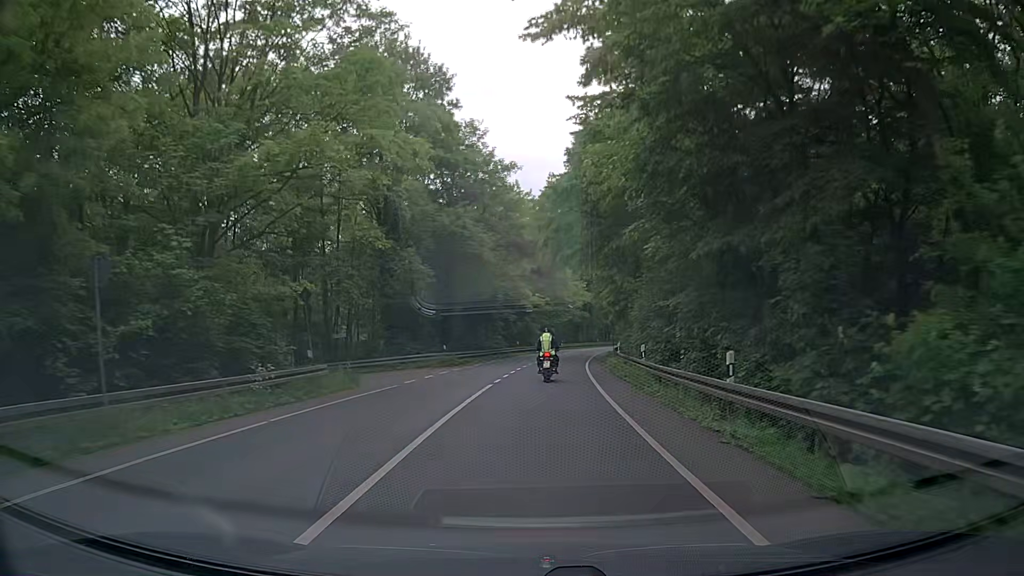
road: secondary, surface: asphalt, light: Day
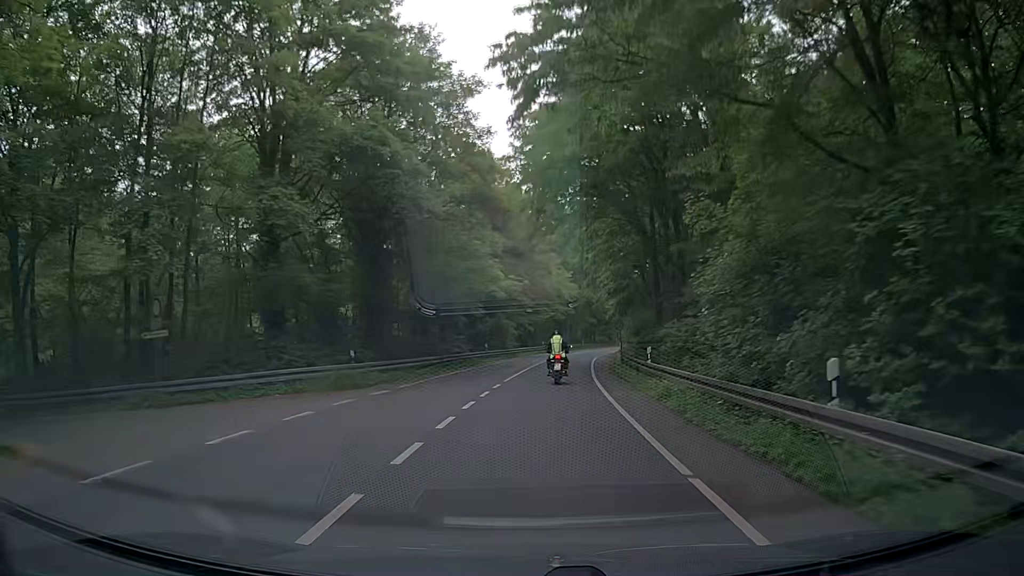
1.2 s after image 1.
(+0.2, +16.4) m; +2°
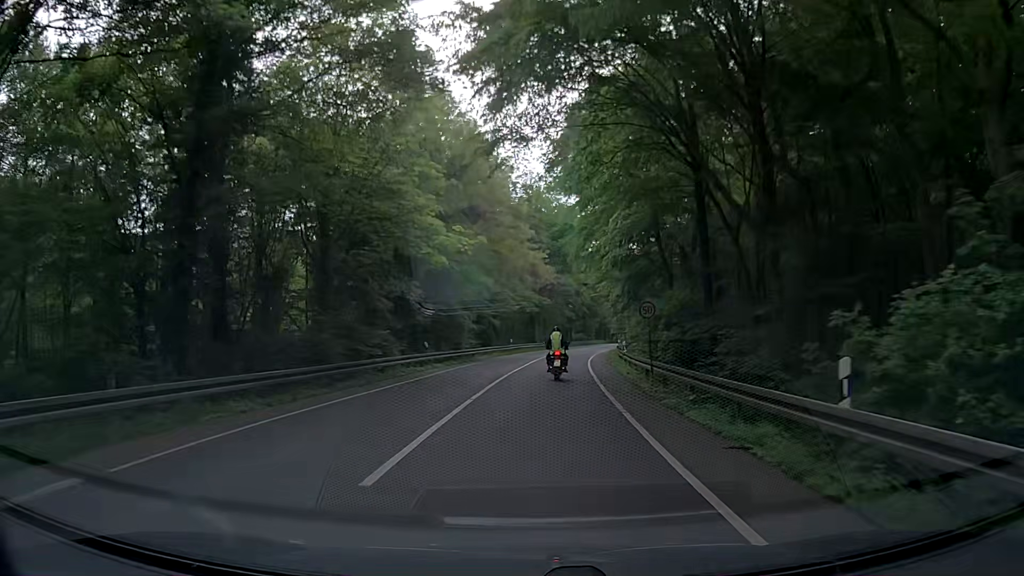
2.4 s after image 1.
(+0.2, +16.5) m; +3°
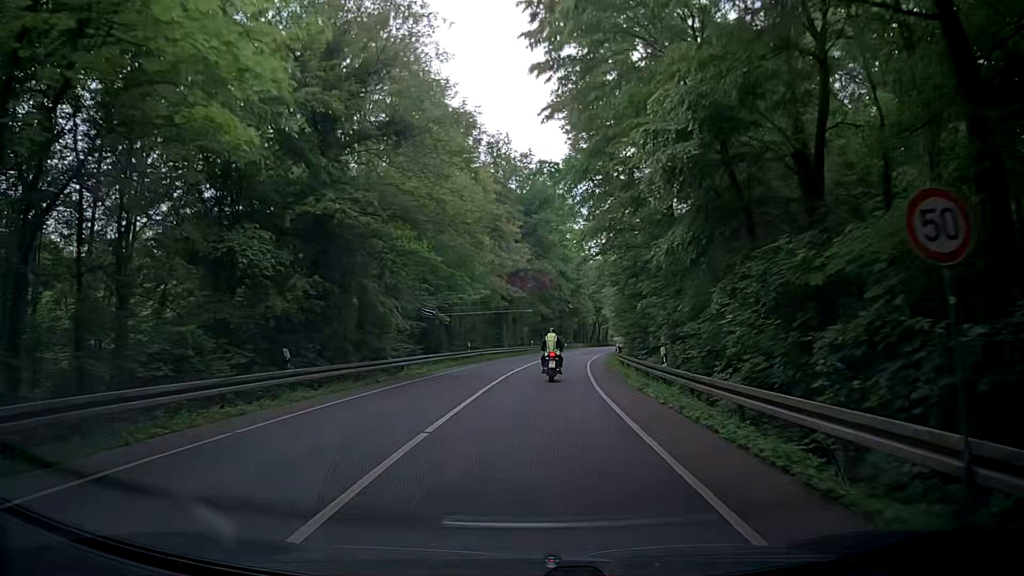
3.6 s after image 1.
(+0.2, +16.5) m; +1°
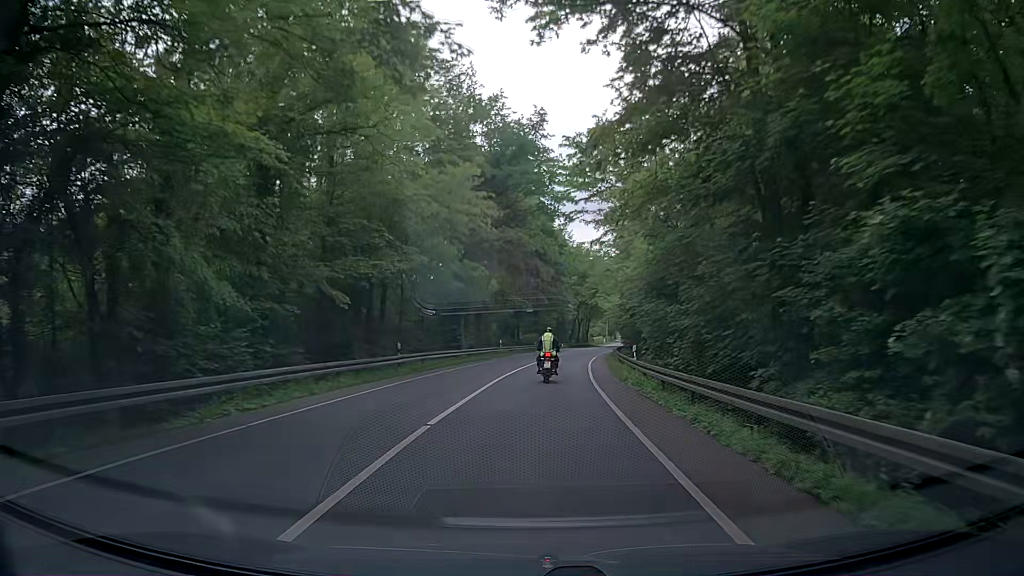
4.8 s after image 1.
(+0.6, +16.3) m; +4°
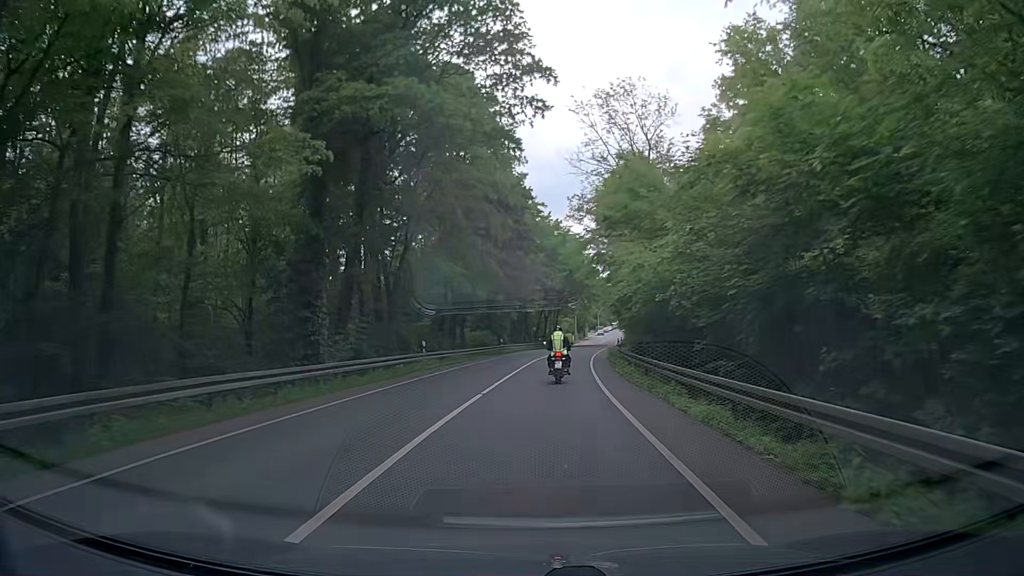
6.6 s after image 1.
(+0.6, +23.6) m; +3°
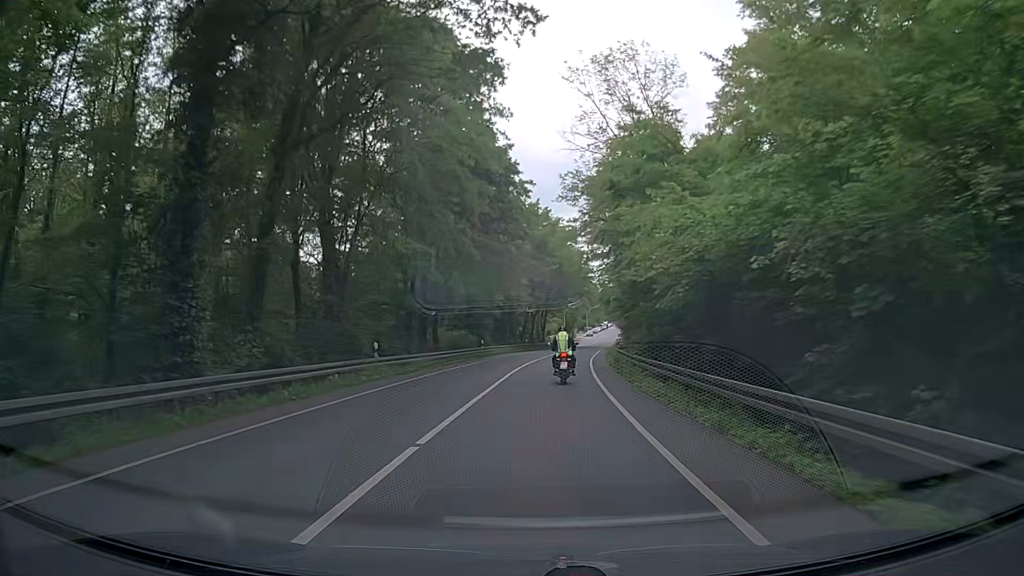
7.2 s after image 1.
(0.0, +7.6) m; +1°
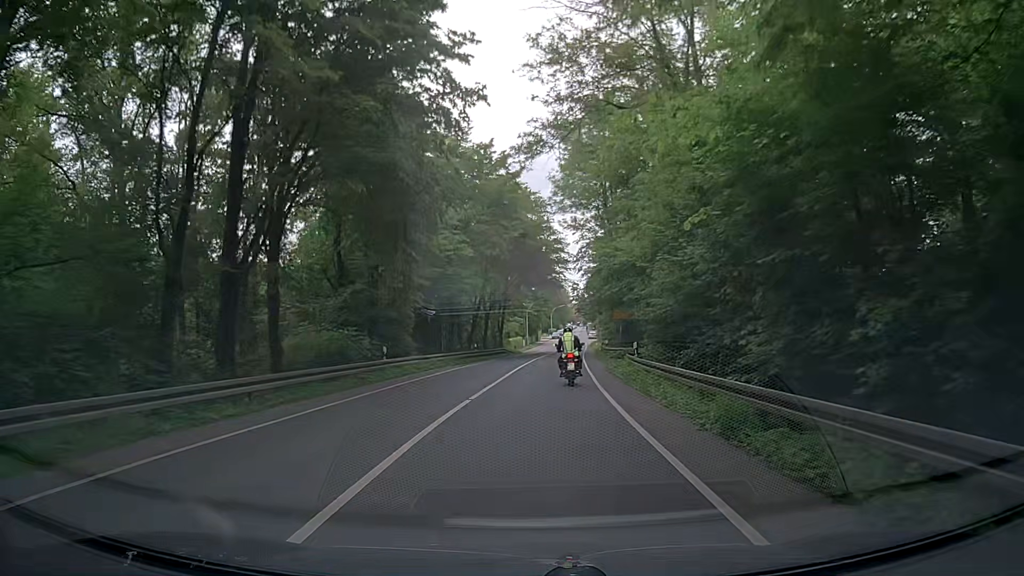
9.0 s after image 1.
(+0.8, +22.3) m; +4°
